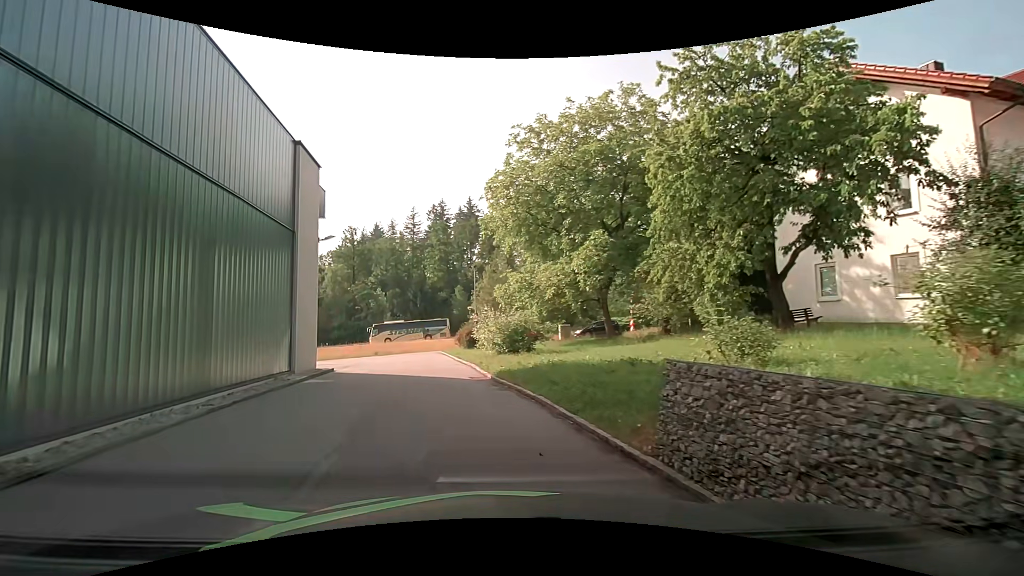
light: Day
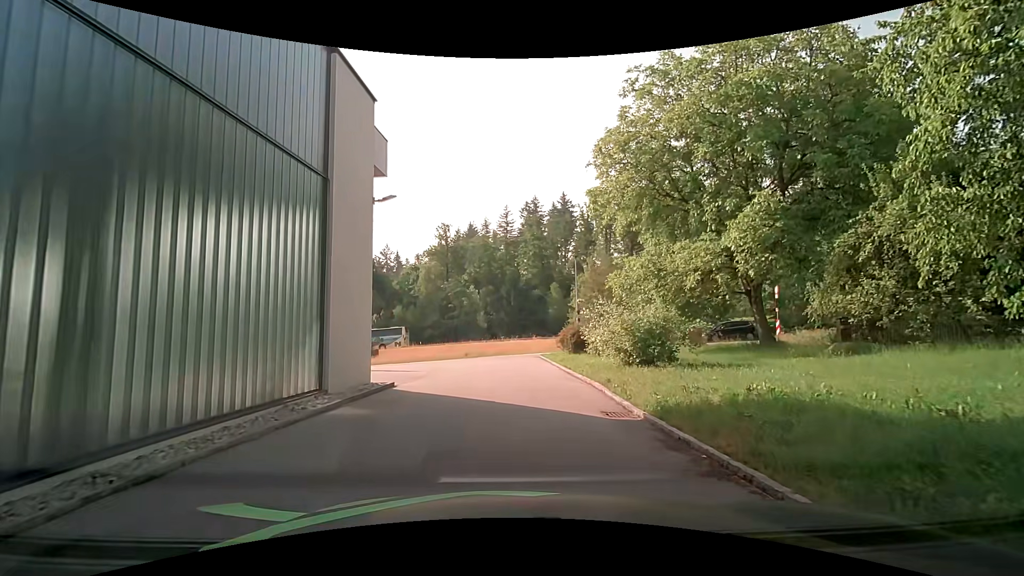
(-0.9, +6.3) m; -11°
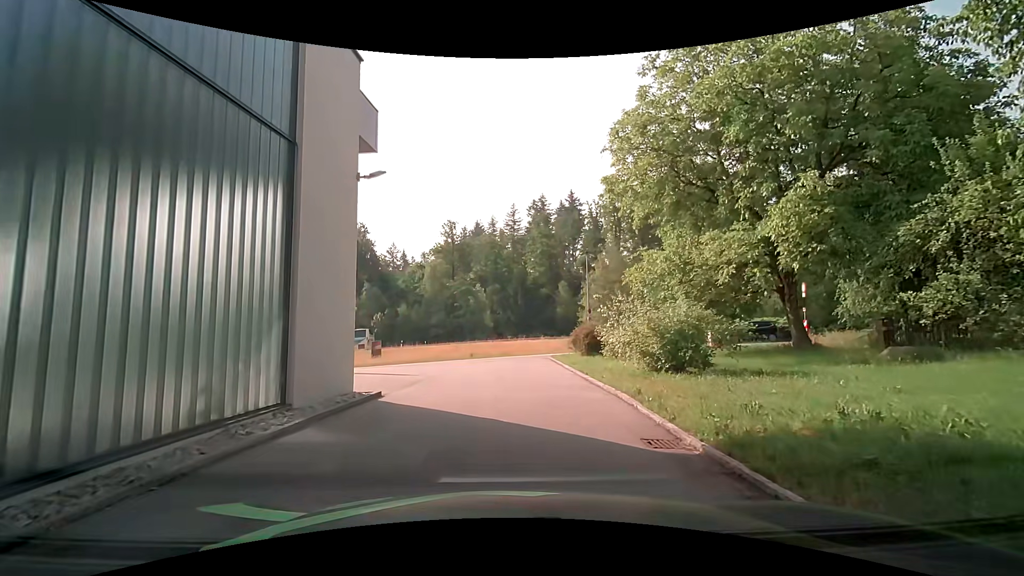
(0.0, +2.0) m; -1°
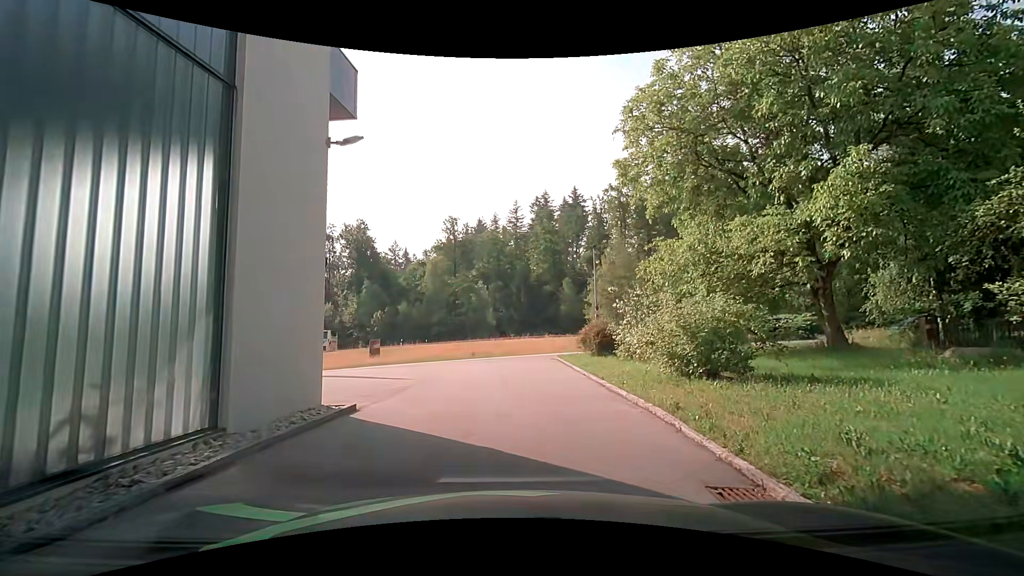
(0.0, +2.0) m; -1°
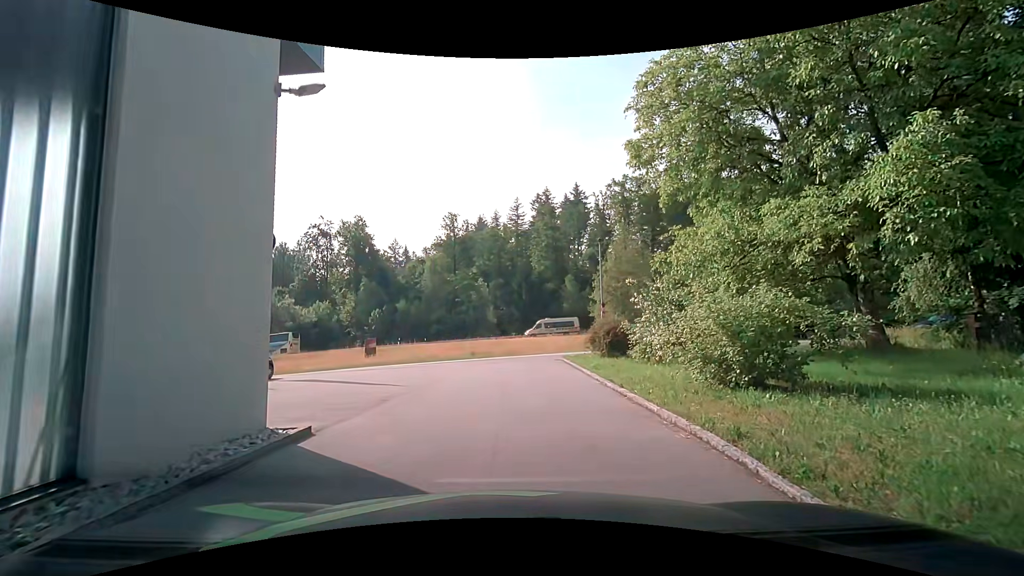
(0.0, +2.0) m; 0°
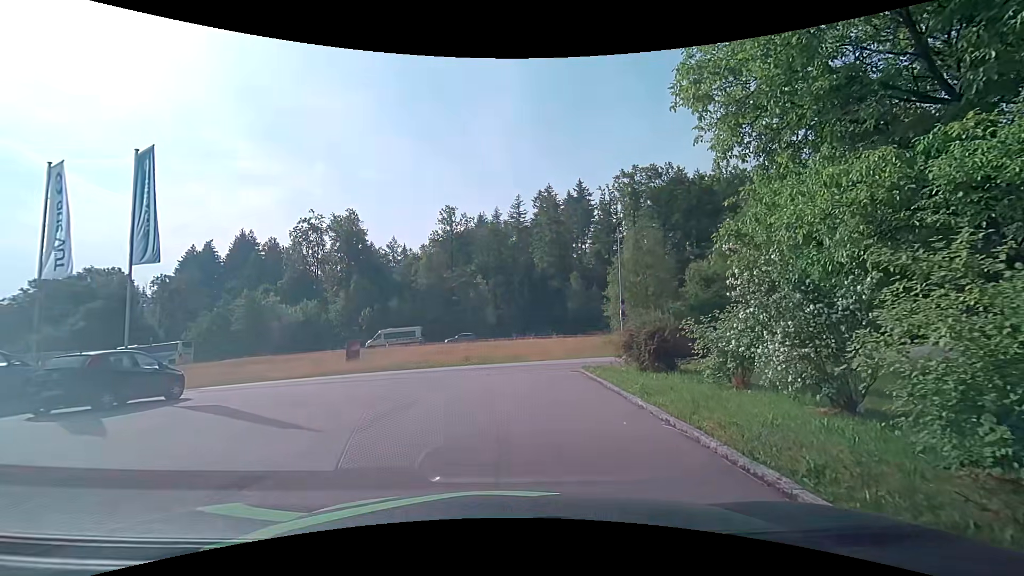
(0.0, +5.8) m; -2°
